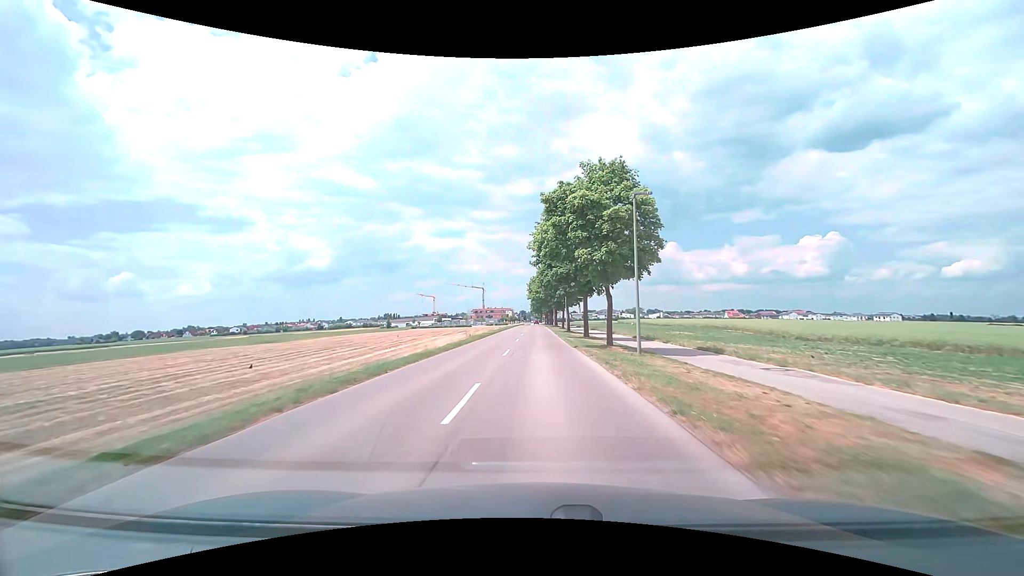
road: tertiary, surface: asphalt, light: Day
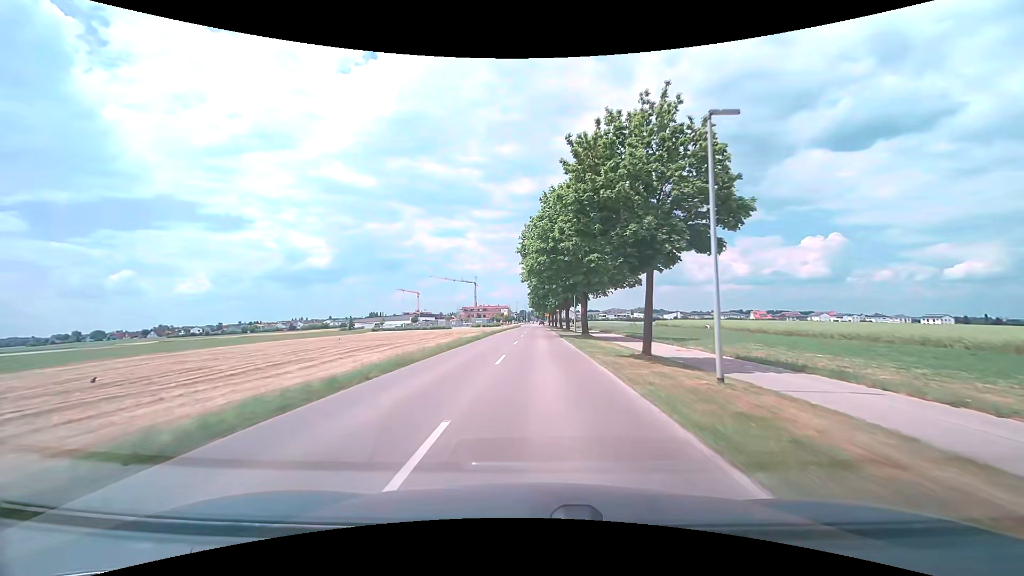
(-0.1, +51.3) m; 0°
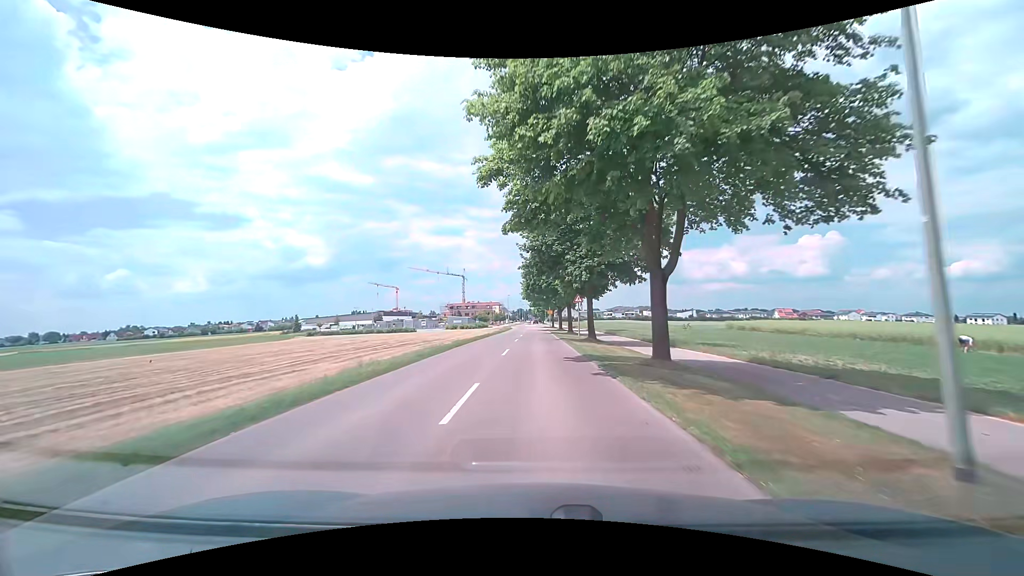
(+0.1, +43.6) m; 0°
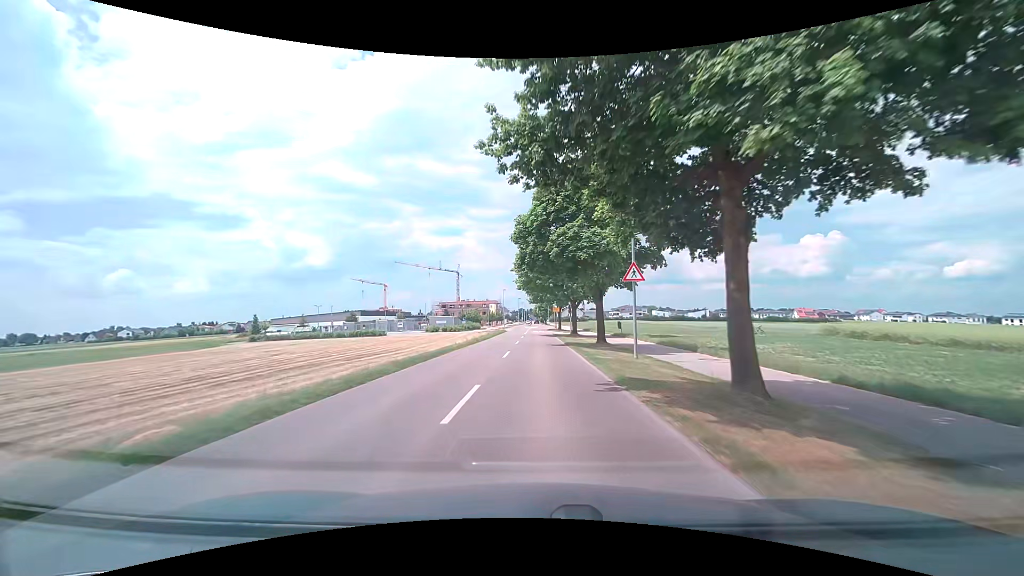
(0.0, +23.7) m; -1°
(0, +10) (0, +20) (0, +30) (0, +40) (0, +50) (+1, +60) (+1, +70) (+1, +80) (+2, +90) (+2, +100) m
